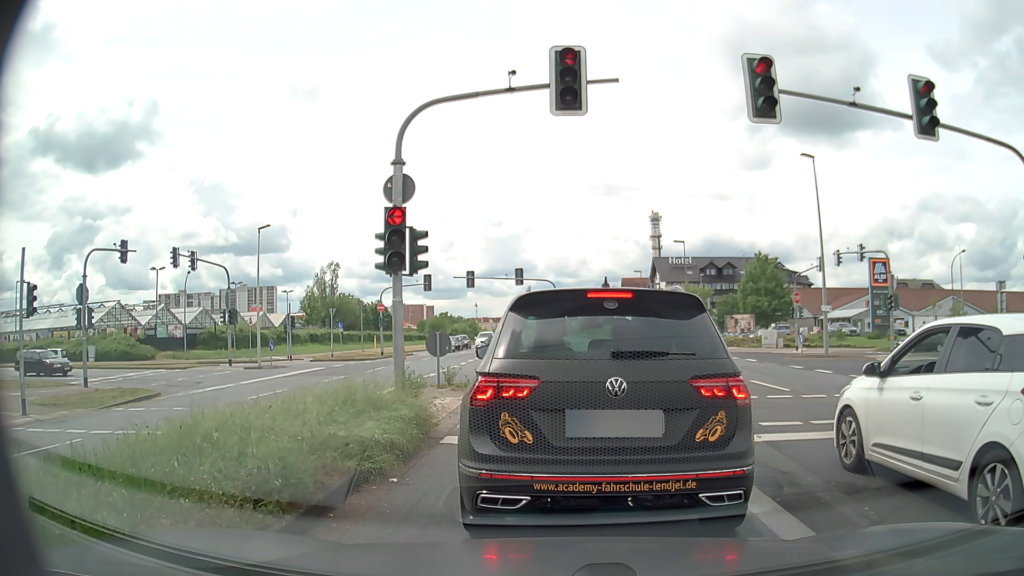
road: primary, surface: asphalt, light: Day
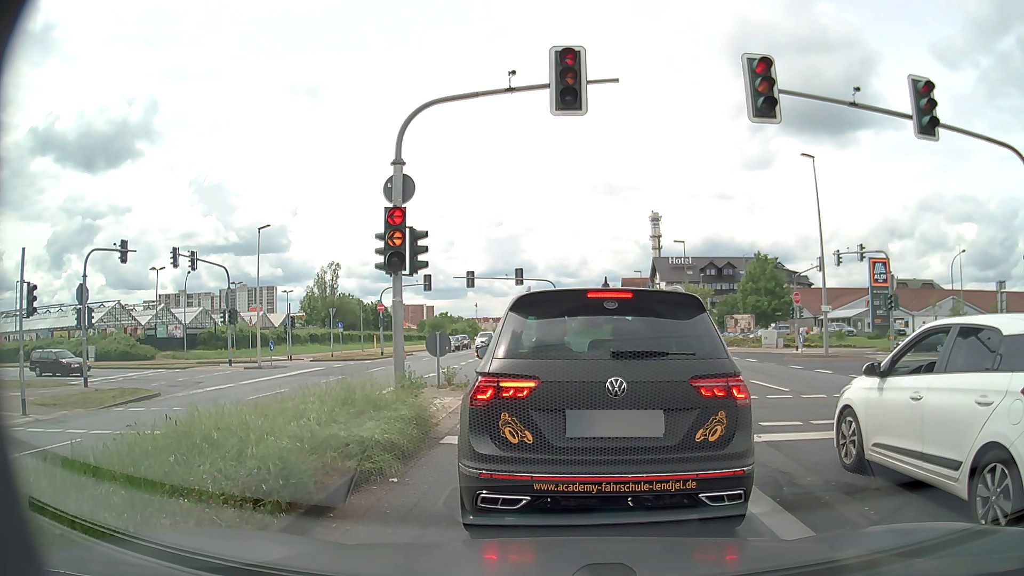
(0.0, 0.0) m; 0°
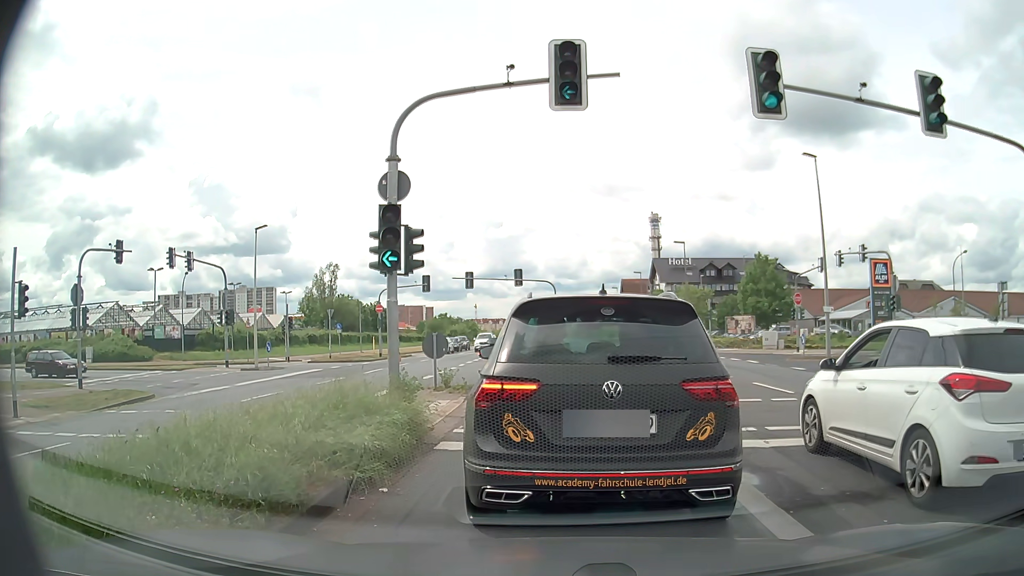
(0.0, +0.3) m; 0°
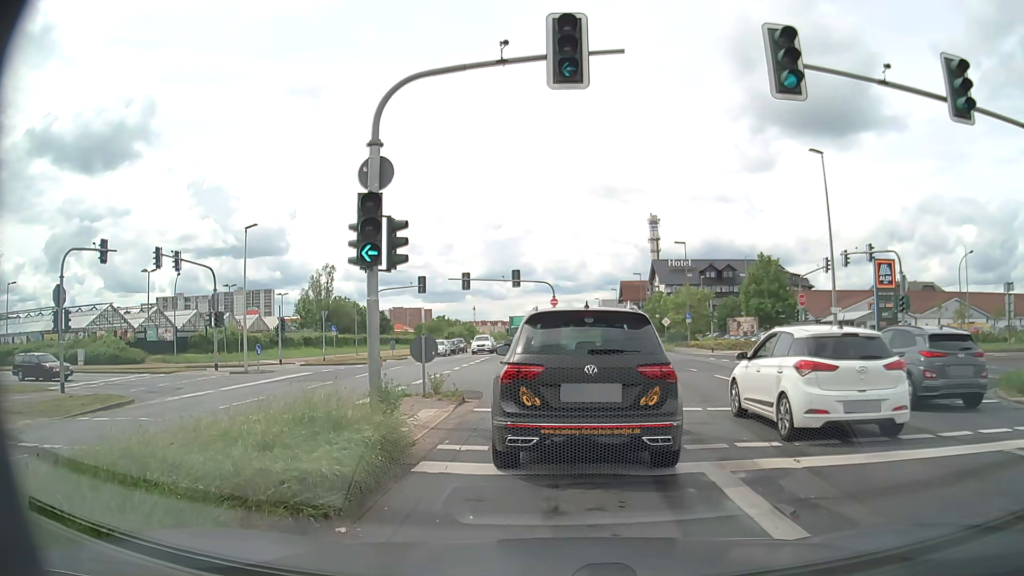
(0.0, +1.3) m; +1°
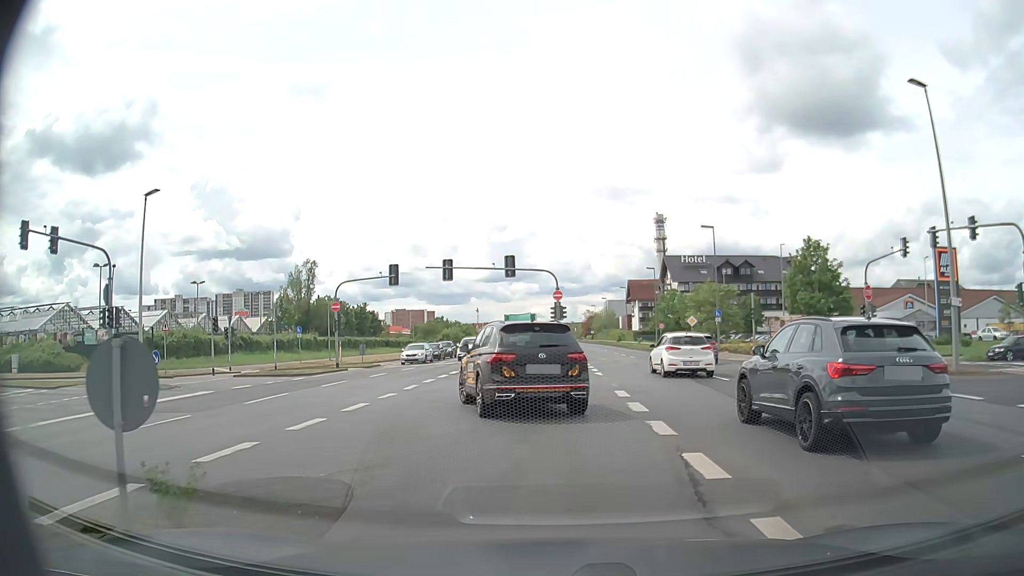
(-0.1, +10.9) m; -1°
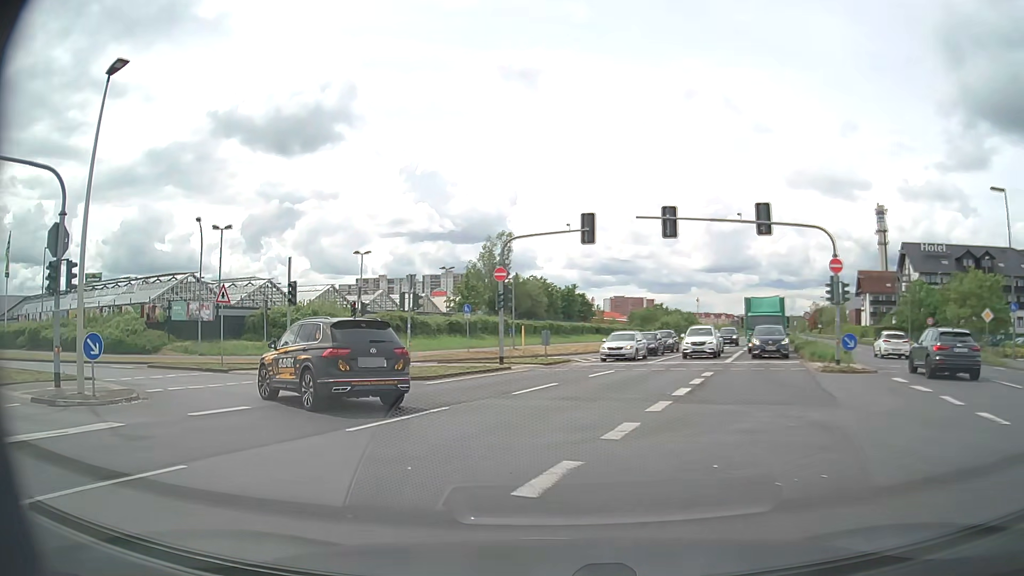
(-1.5, +14.5) m; -18°
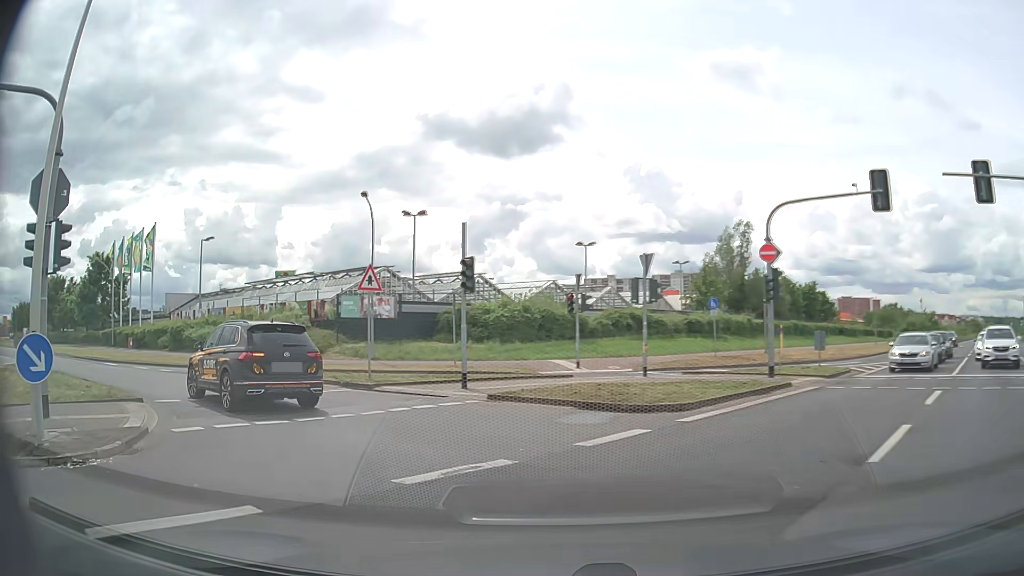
(-1.2, +8.1) m; -18°
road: tertiary
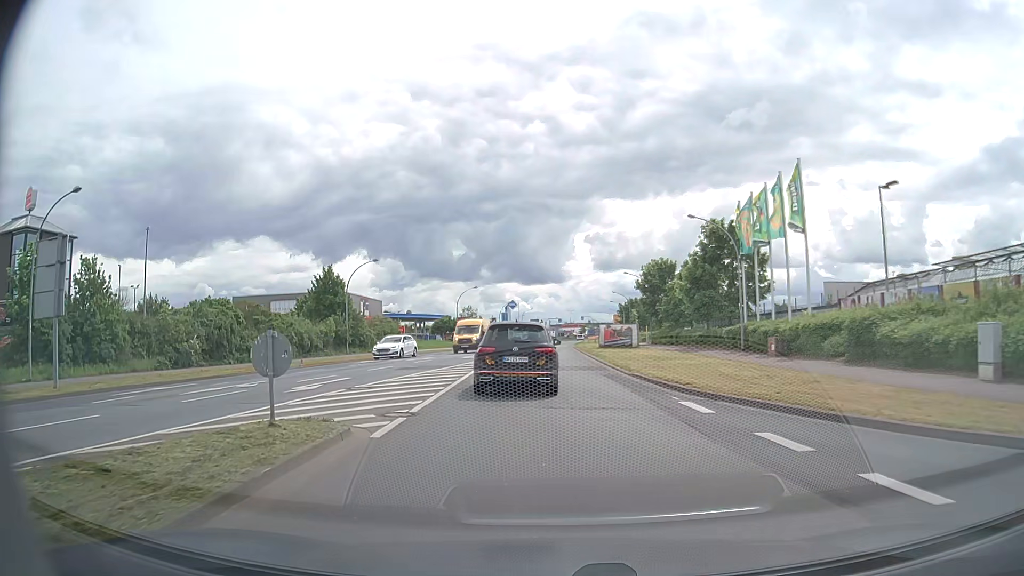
(-11.5, +18.5) m; -56°
(0, +10) (-1, +20) (-1, +30) (-1, +40) (-2, +50) (-2, +60) (-1, +70) (-1, +80) (-1, +90) (0, +100) m
